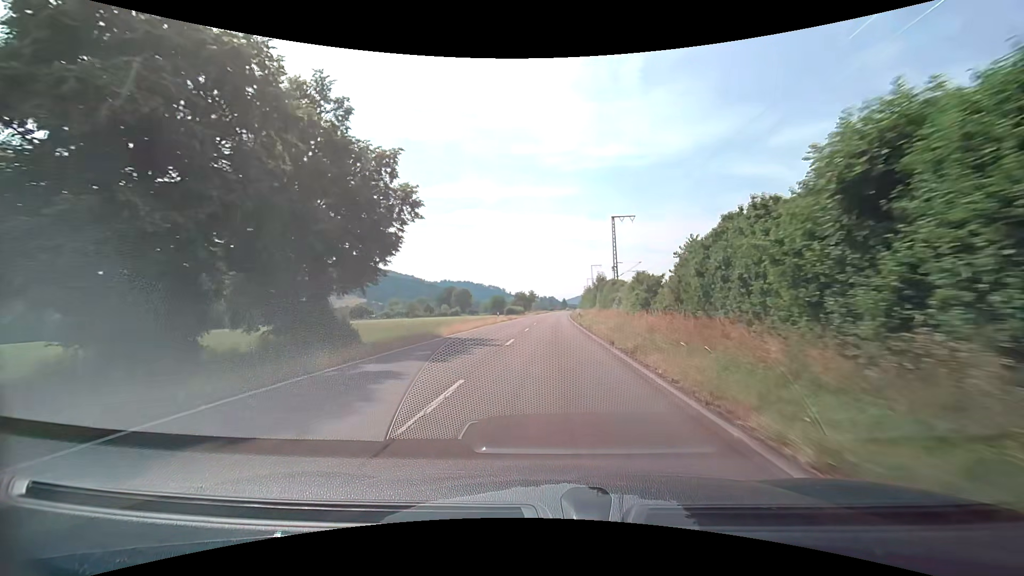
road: tertiary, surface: asphalt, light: Day
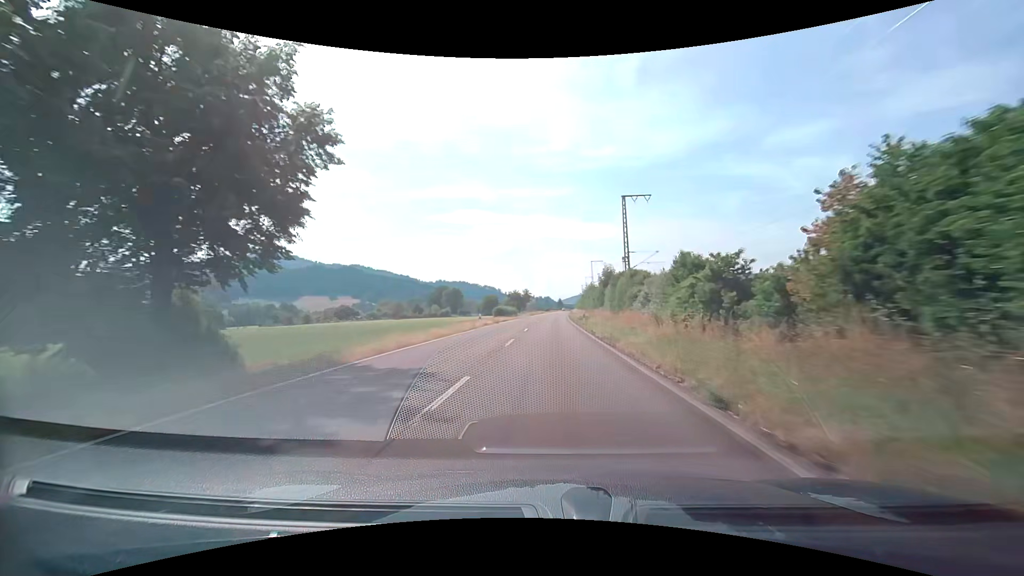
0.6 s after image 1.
(+0.1, +11.7) m; +1°
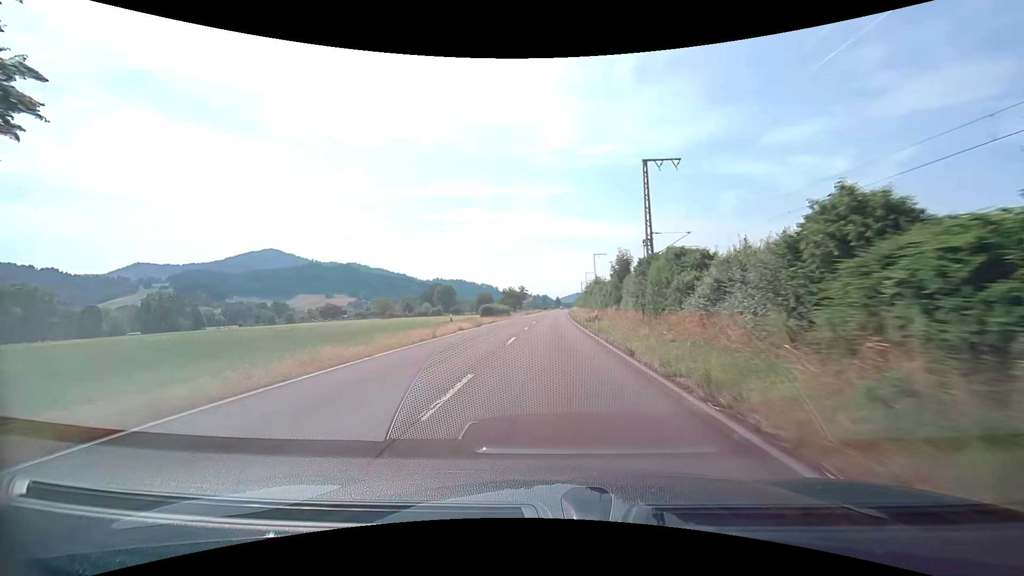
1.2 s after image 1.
(+0.1, +11.8) m; +1°
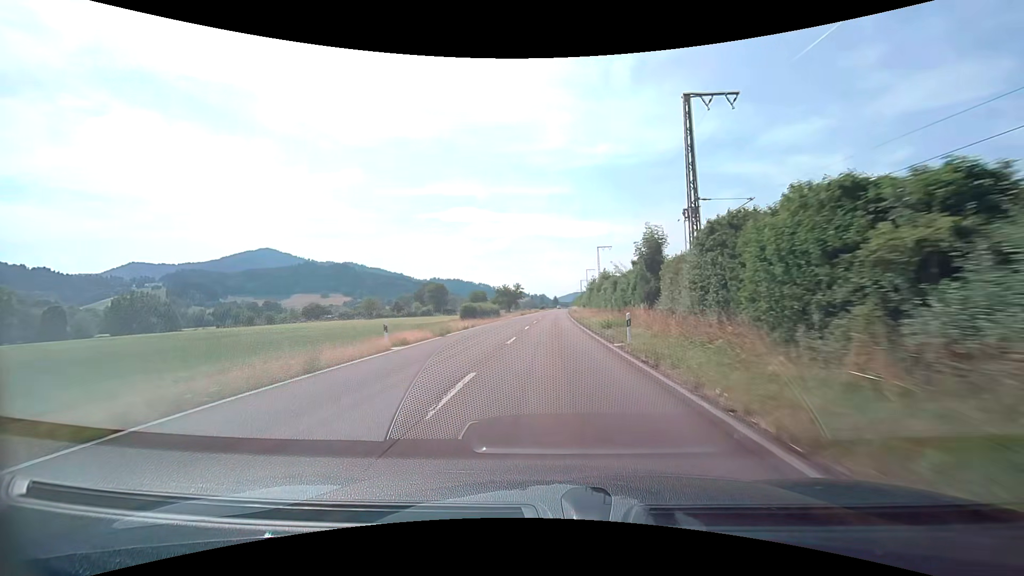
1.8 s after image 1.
(0.0, +11.9) m; 0°
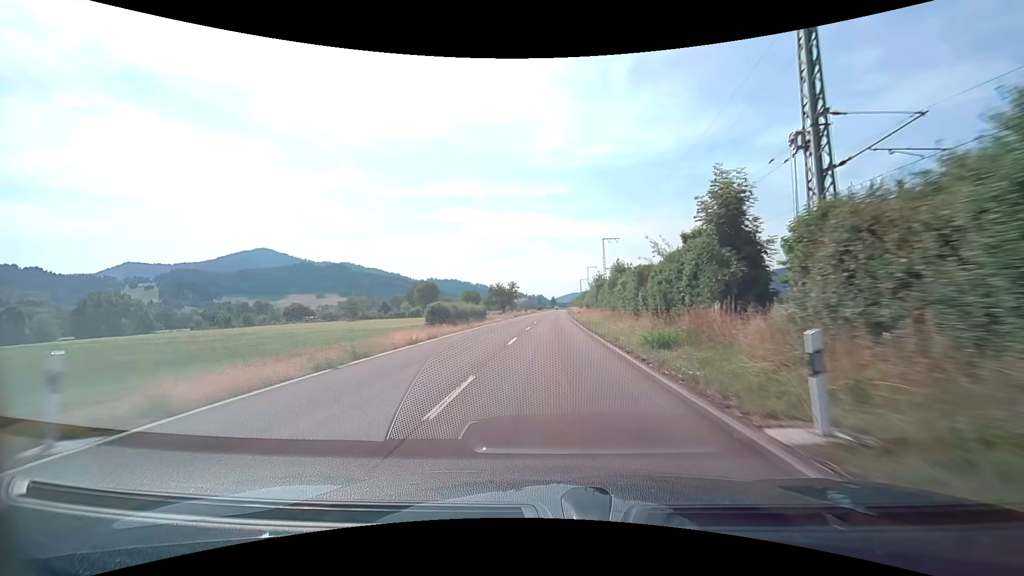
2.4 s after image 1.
(0.0, +12.1) m; 0°
